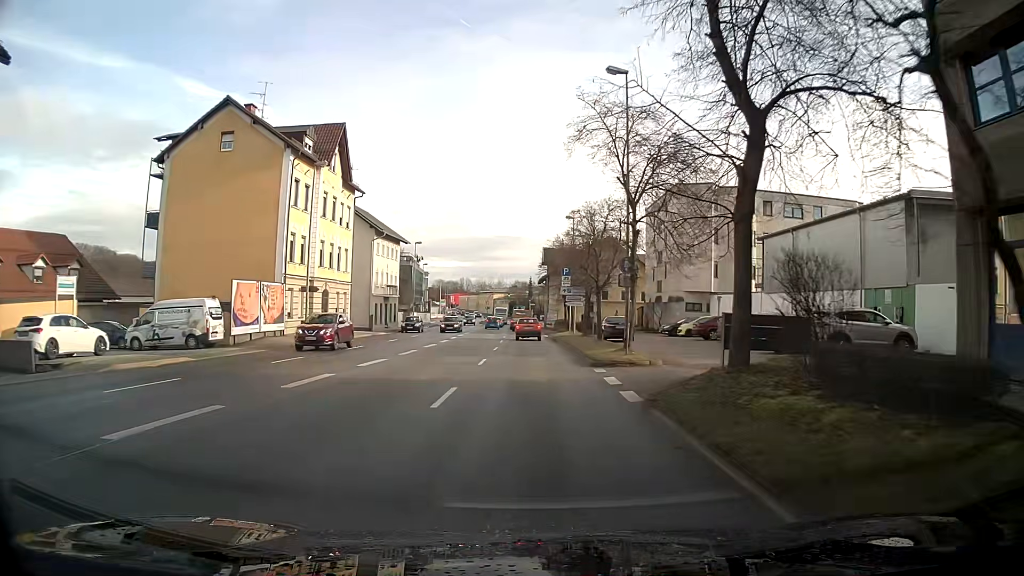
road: primary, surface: asphalt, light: Day
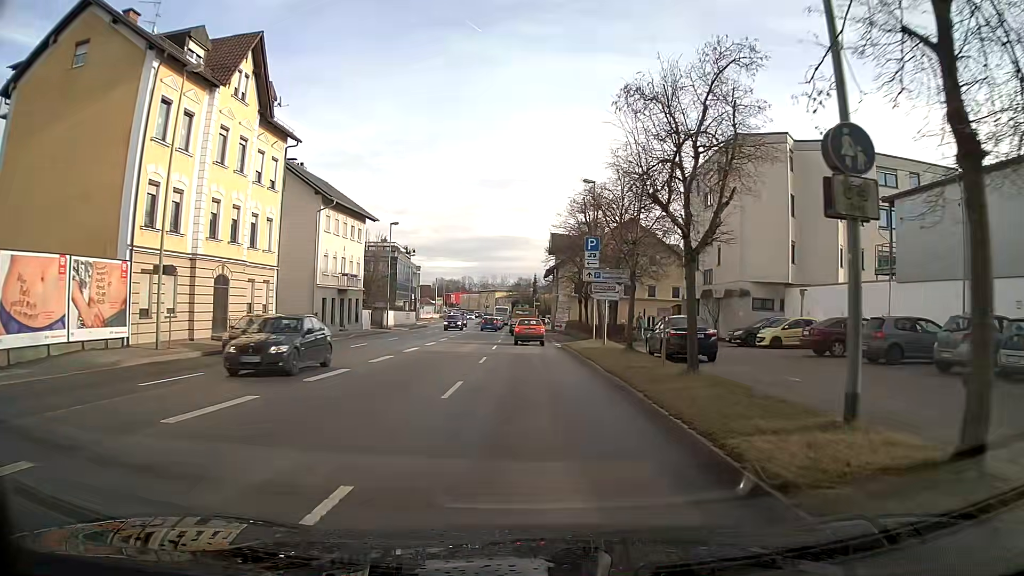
(0.0, +16.5) m; 0°
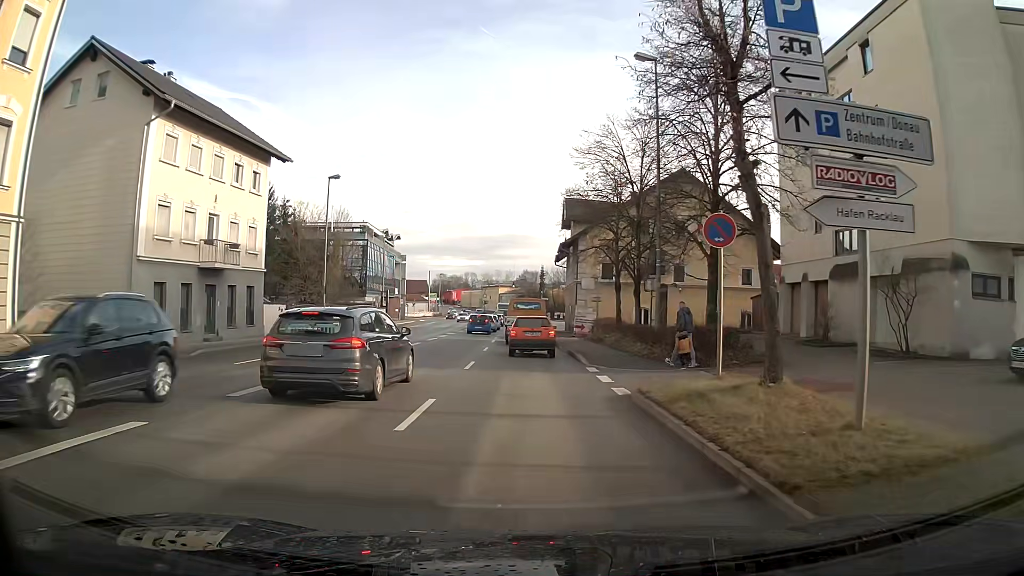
(-0.1, +21.3) m; -1°
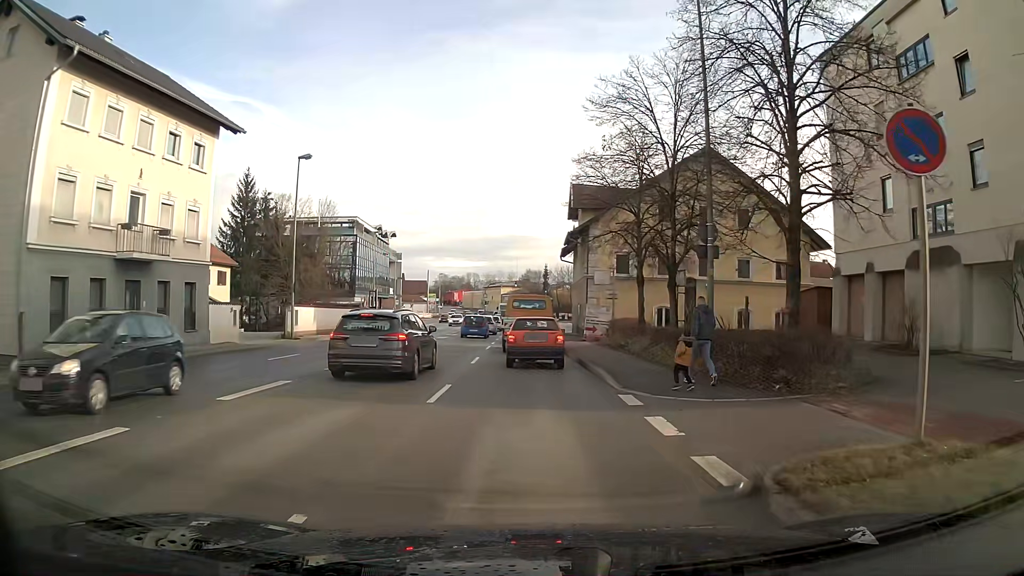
(0.0, +6.2) m; 0°
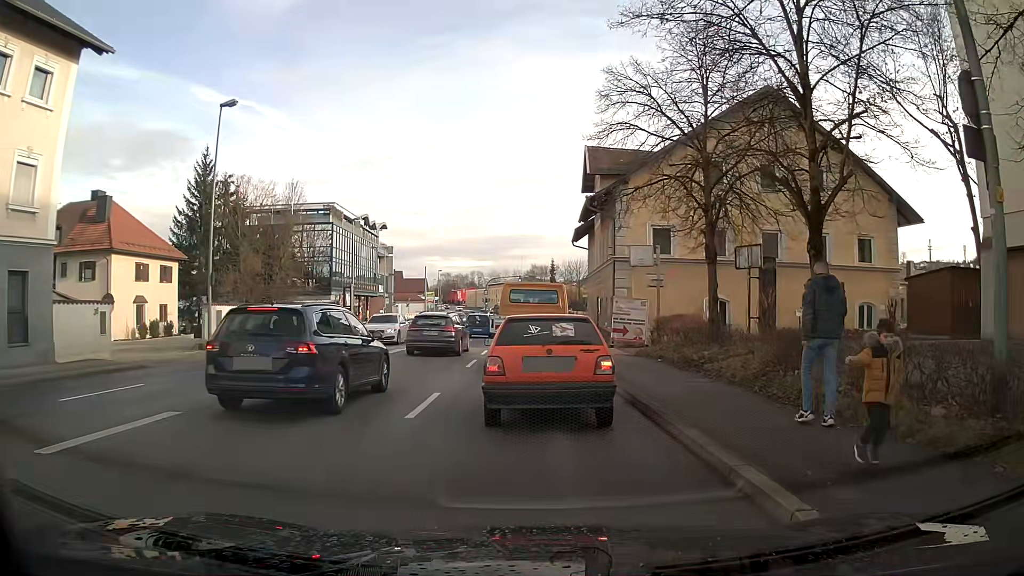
(0.0, +10.3) m; 0°
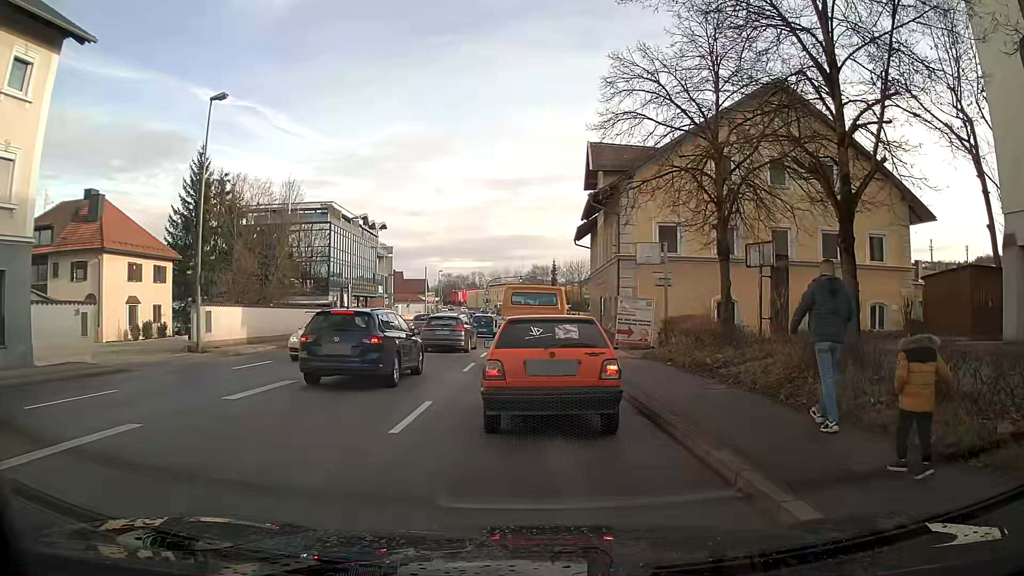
(0.0, +1.0) m; 0°
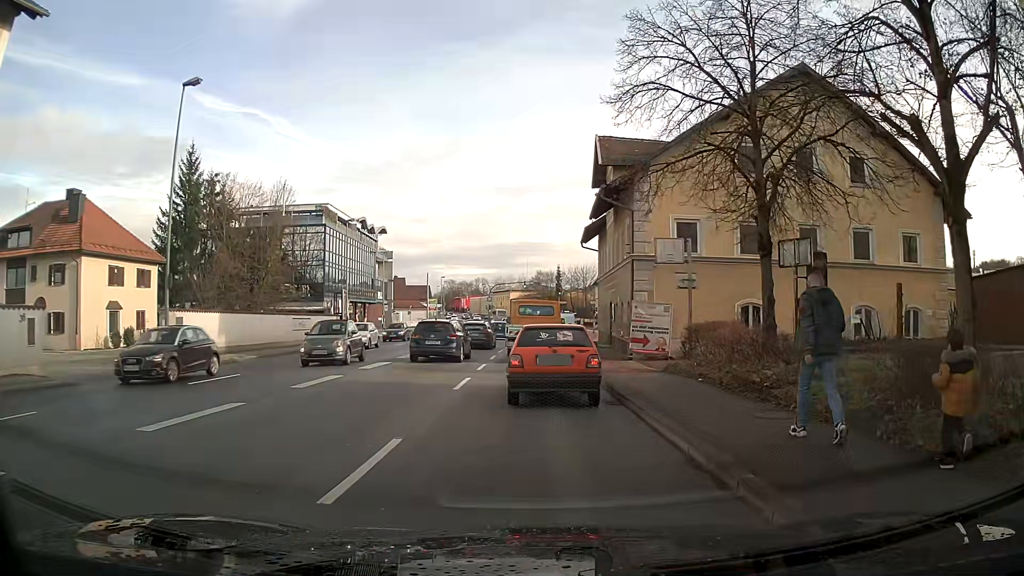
(0.0, +3.0) m; 0°
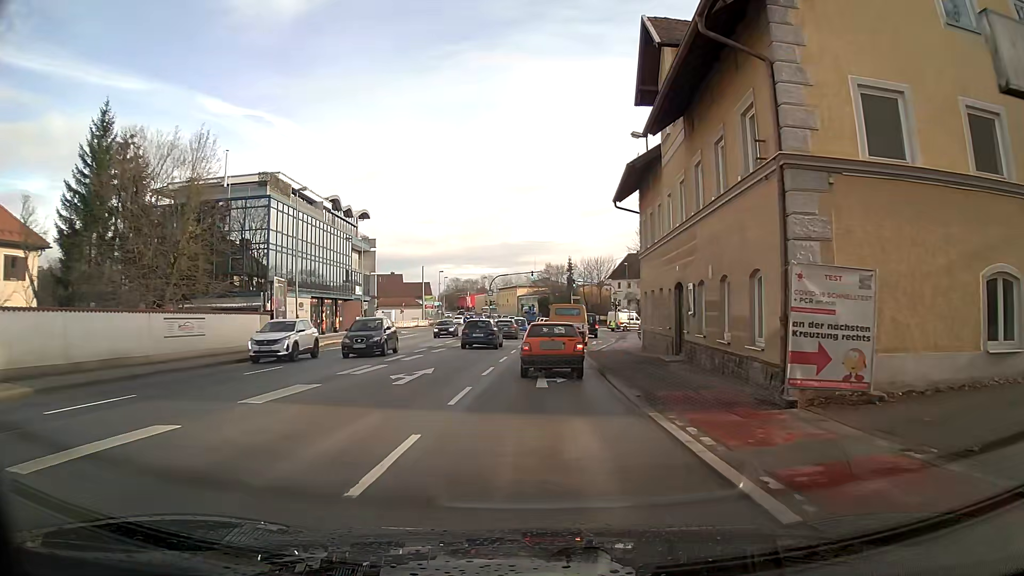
(-0.1, +15.3) m; -1°
